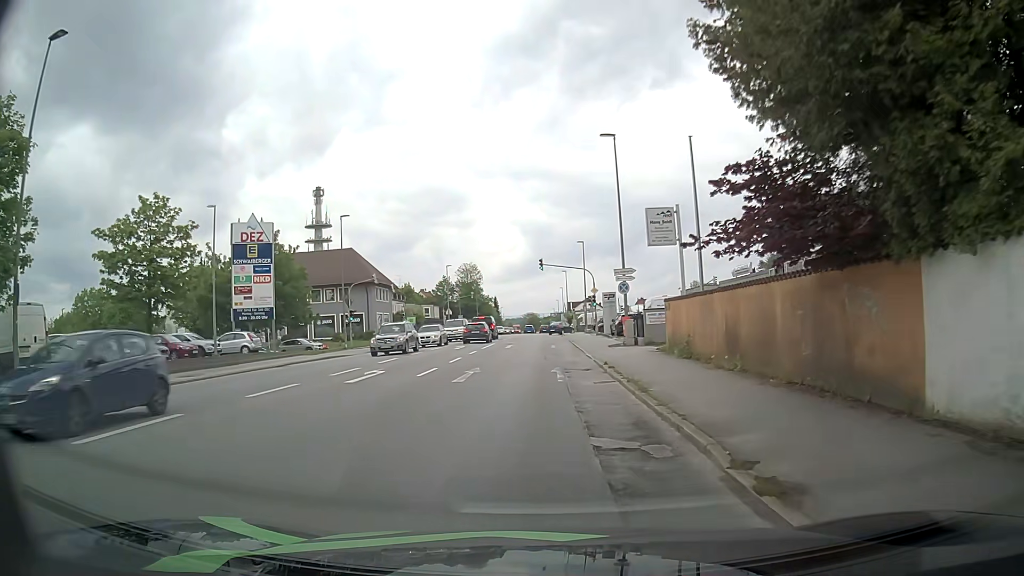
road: tertiary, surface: asphalt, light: Day
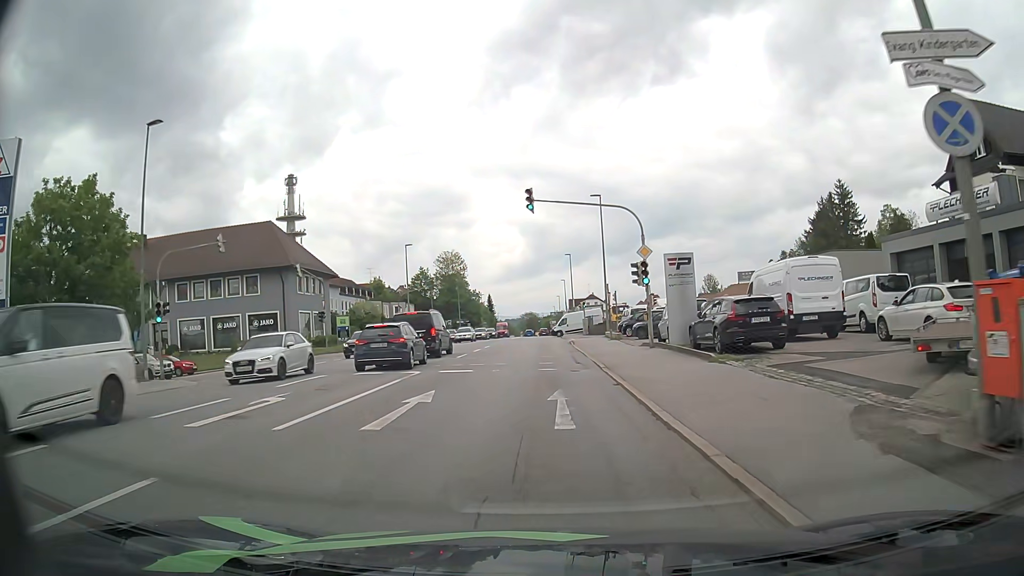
(+0.3, +27.6) m; +1°
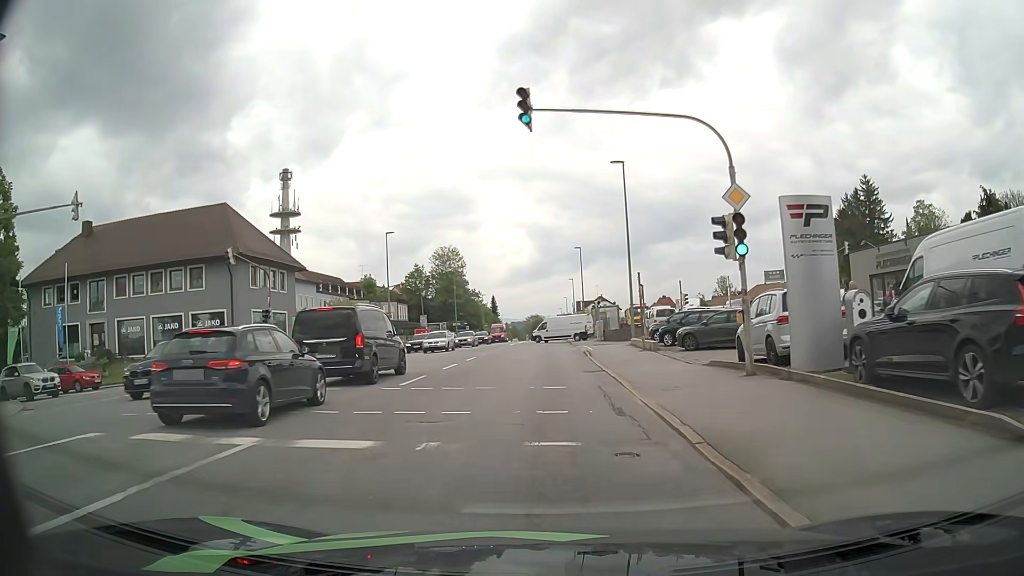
(-0.1, +11.2) m; -1°
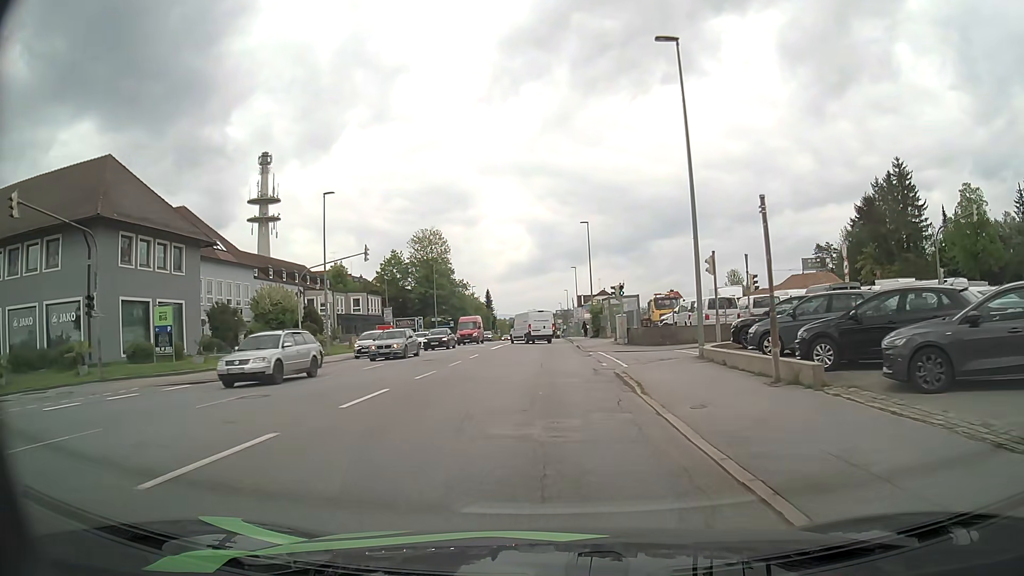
(-0.1, +16.8) m; 0°
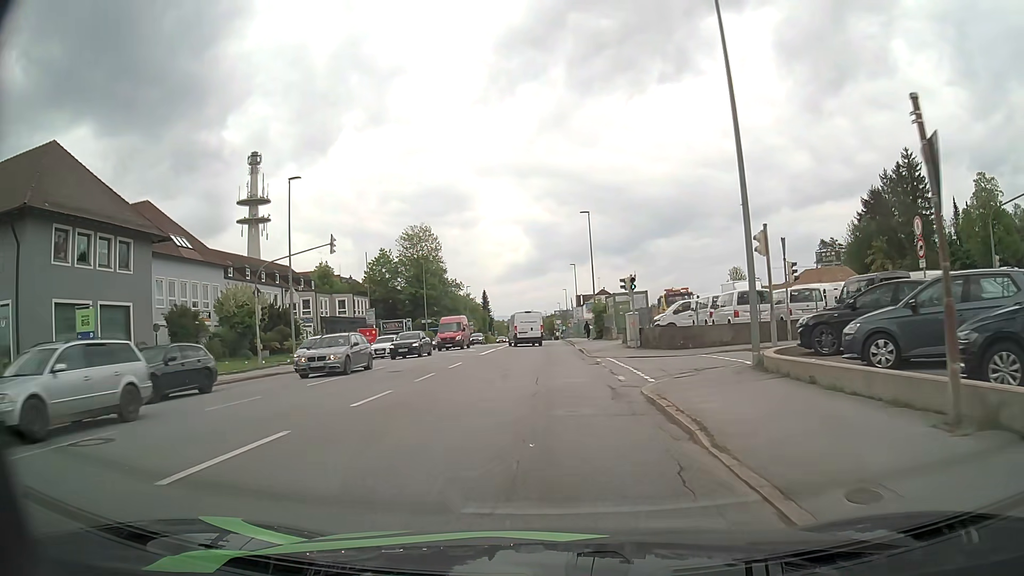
(0.0, +5.6) m; 0°
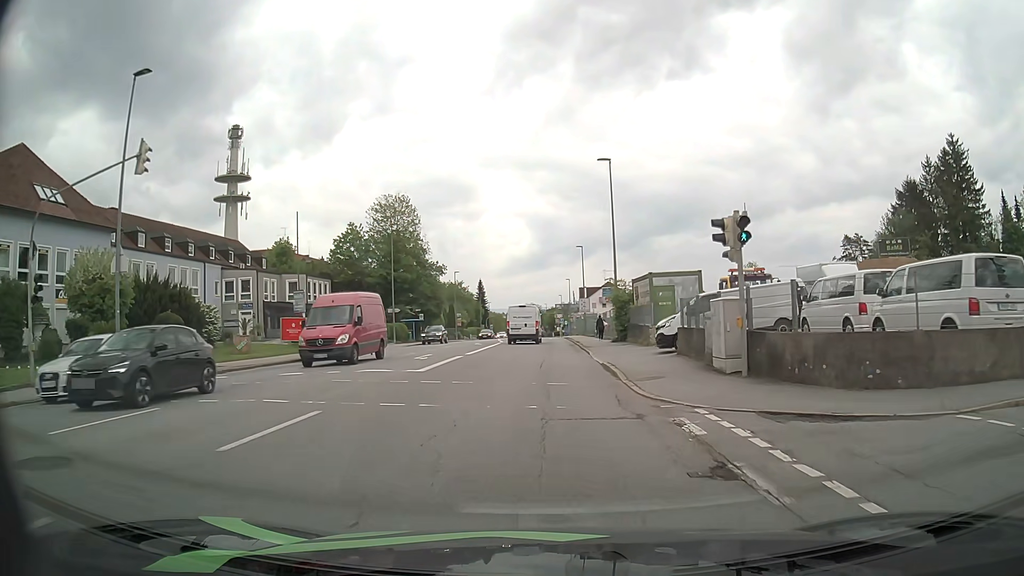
(0.0, +16.6) m; 0°
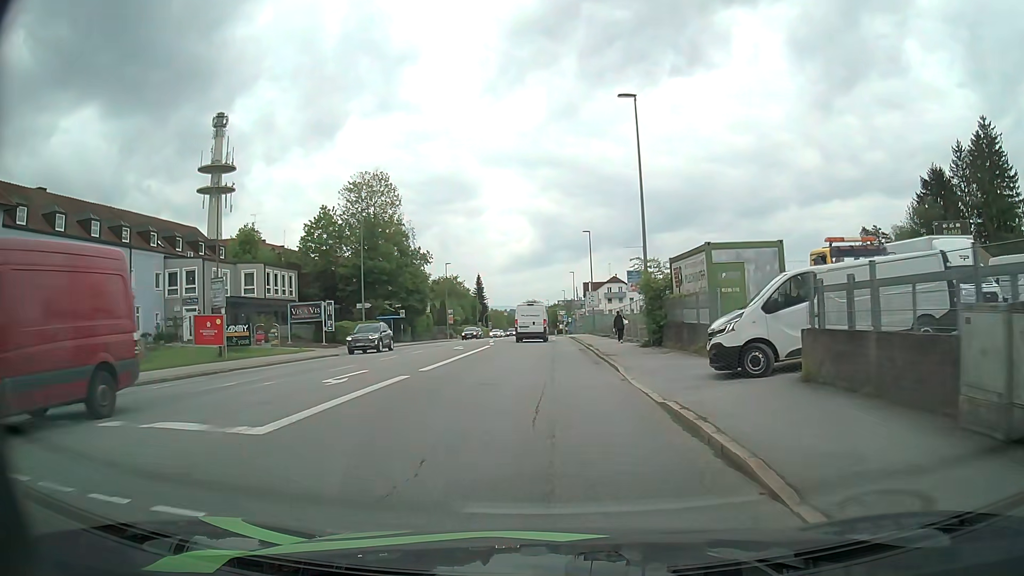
(0.0, +10.8) m; 0°
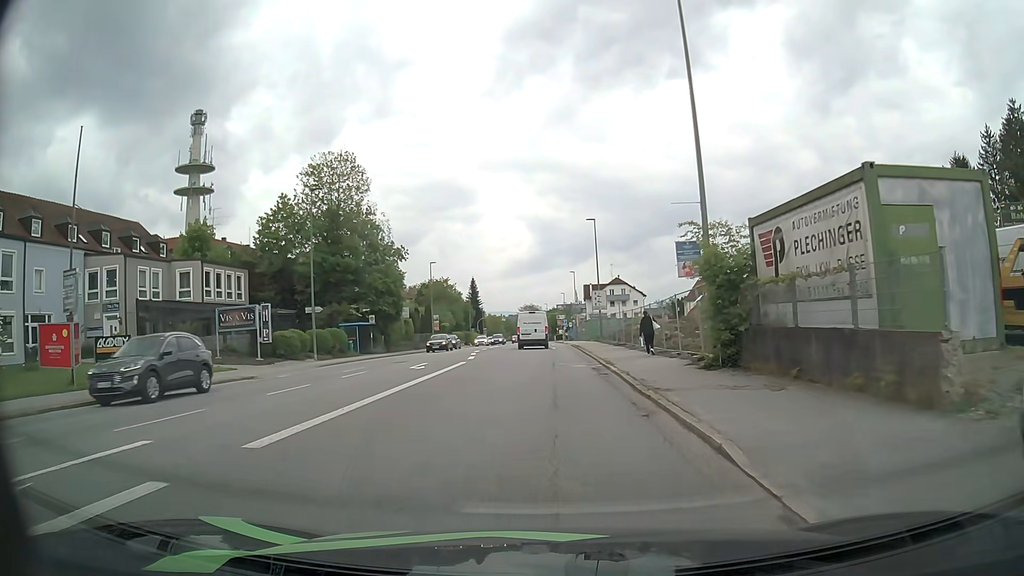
(0.0, +10.7) m; 0°
(0, +10) (0, +20) (0, +30) (0, +40) (0, +50) (0, +60) (0, +70) (-1, +80) (-1, +90) (-2, +100) m
